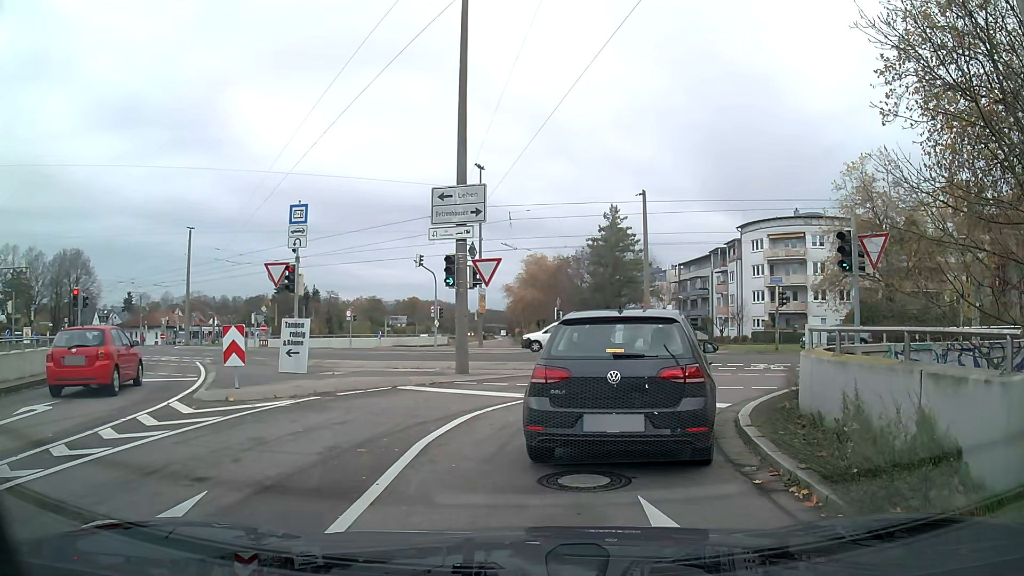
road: tertiary_link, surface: asphalt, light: Day
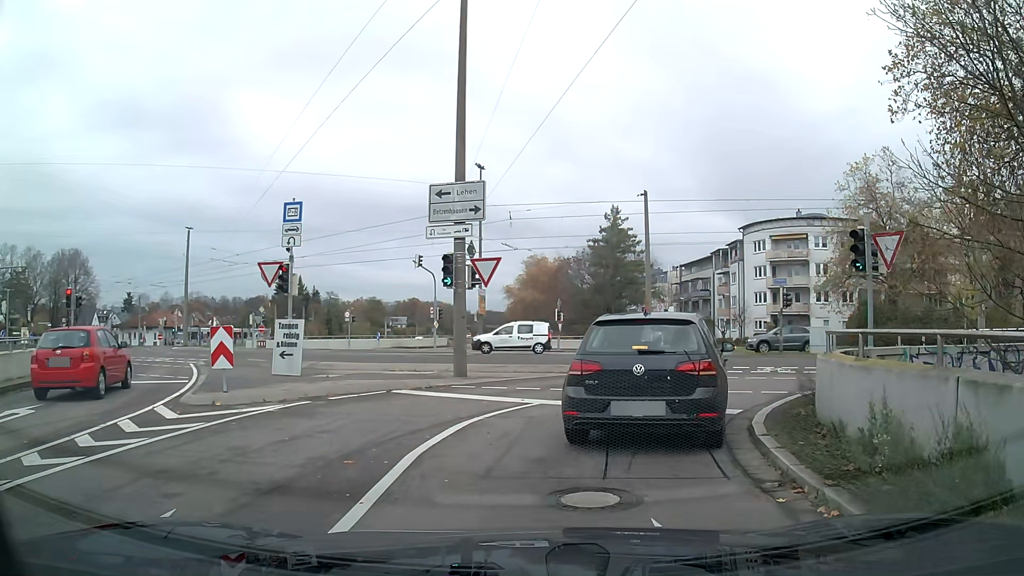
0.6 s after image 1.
(0.0, +0.6) m; 0°
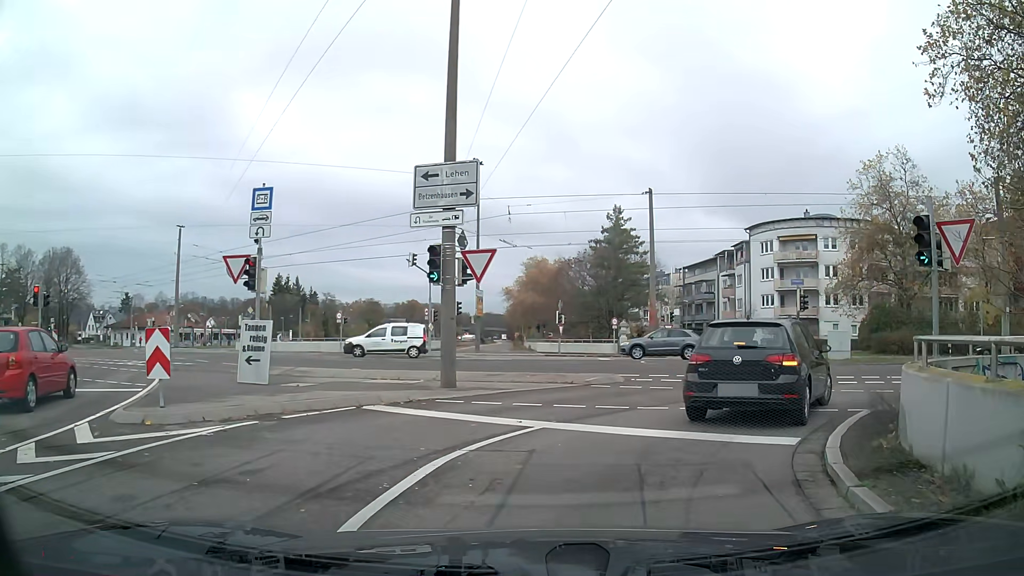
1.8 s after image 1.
(0.0, +2.5) m; +1°
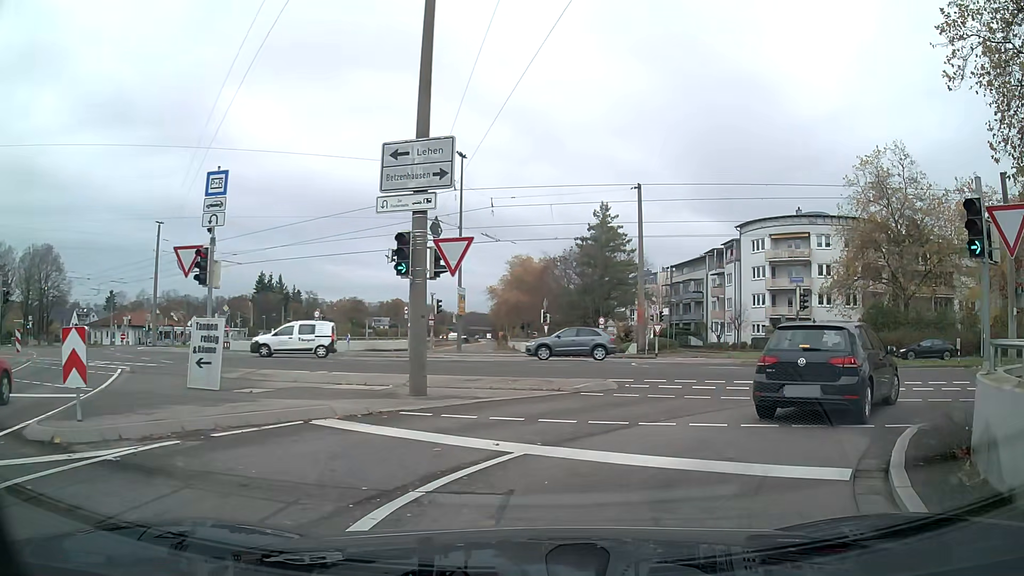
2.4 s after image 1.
(+0.1, +1.9) m; +4°
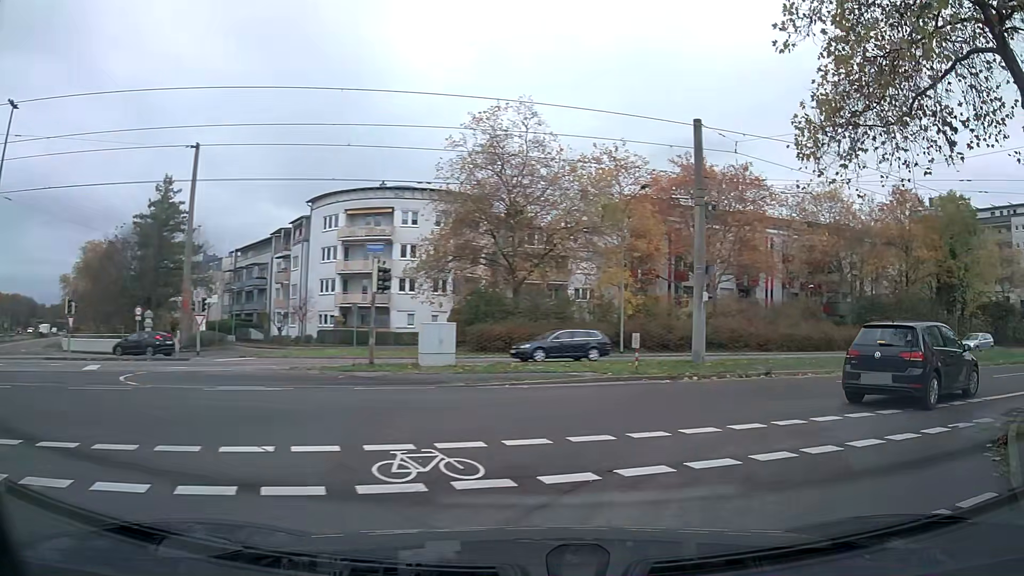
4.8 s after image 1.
(+3.2, +9.6) m; +40°
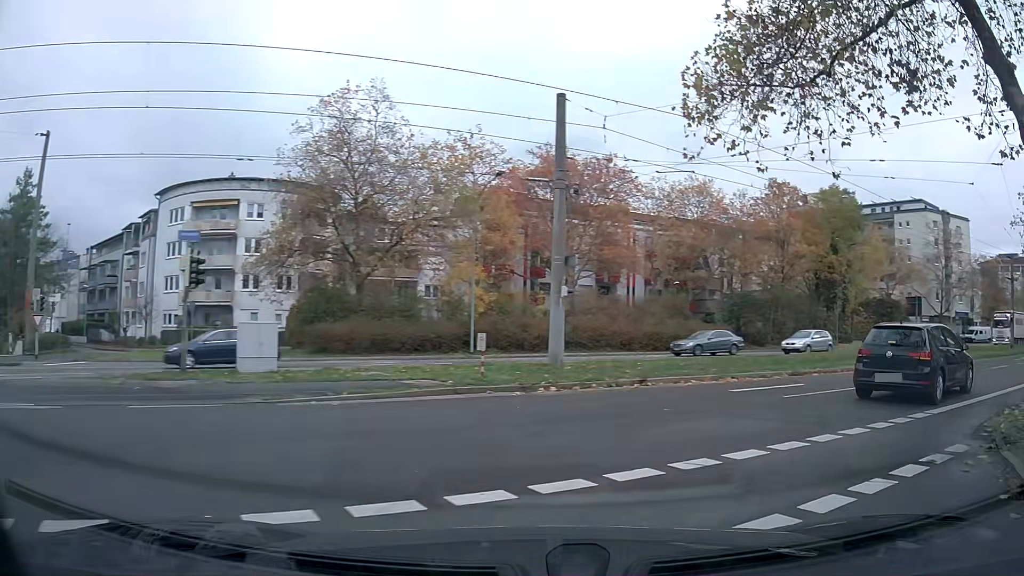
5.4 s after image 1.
(+0.3, +3.0) m; +12°
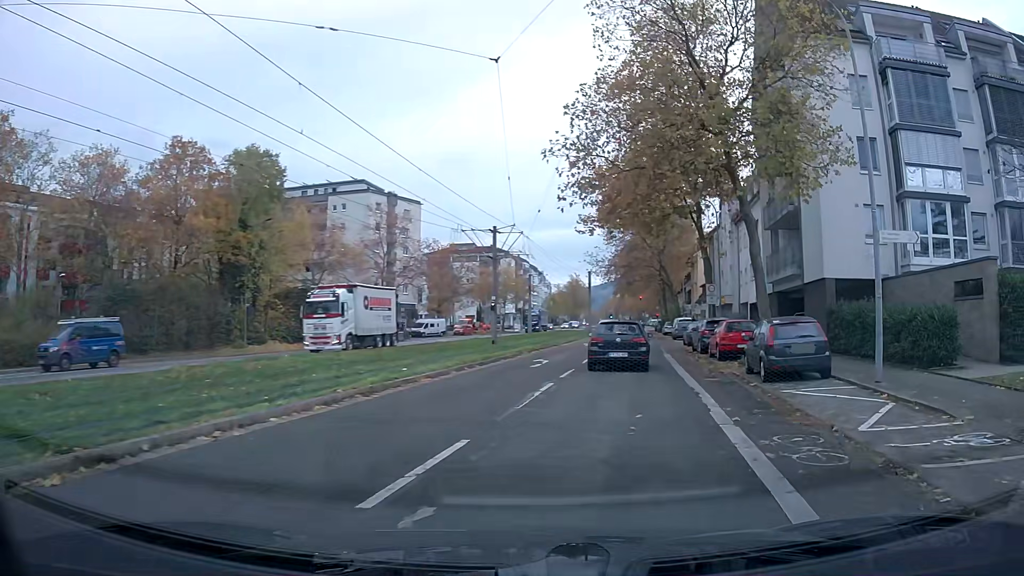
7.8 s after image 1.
(+5.4, +12.1) m; +44°
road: tertiary
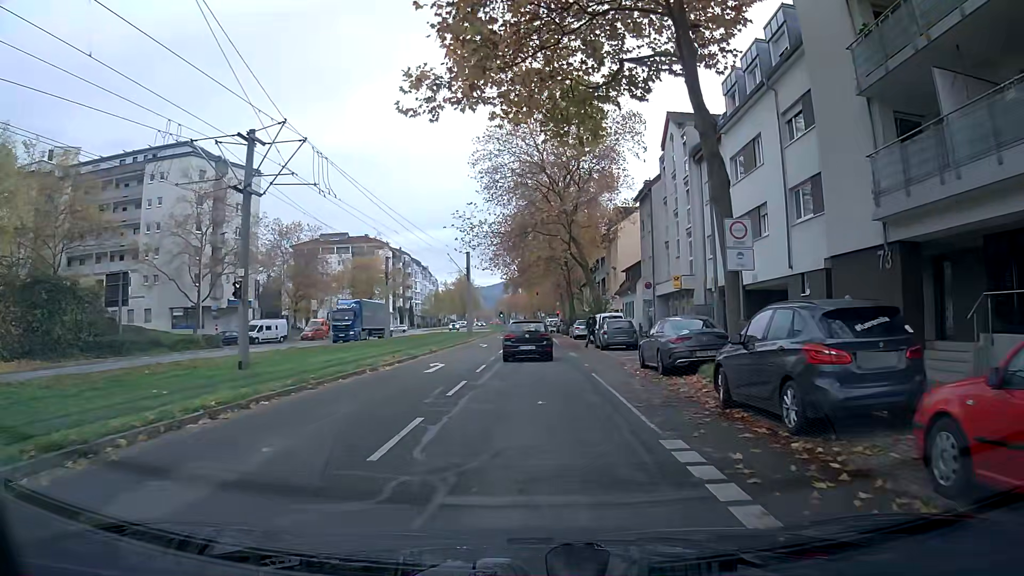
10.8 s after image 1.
(+2.0, +22.5) m; +6°
(0, +10) (0, +20) (0, +30) (0, +40) (0, +50) (0, +60) (0, +70) (0, +80) (0, +90) (-1, +100) m
